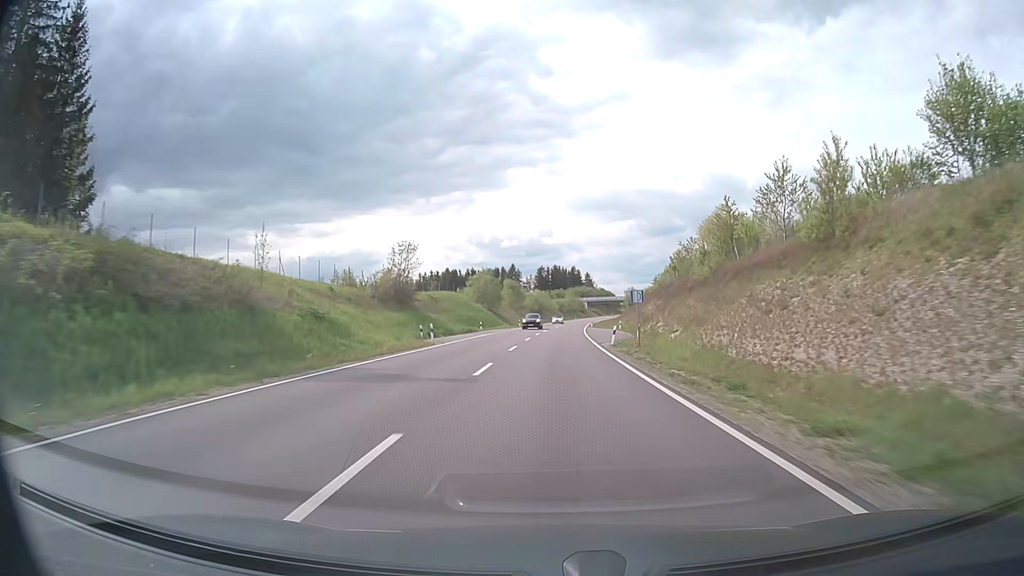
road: primary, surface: asphalt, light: Day
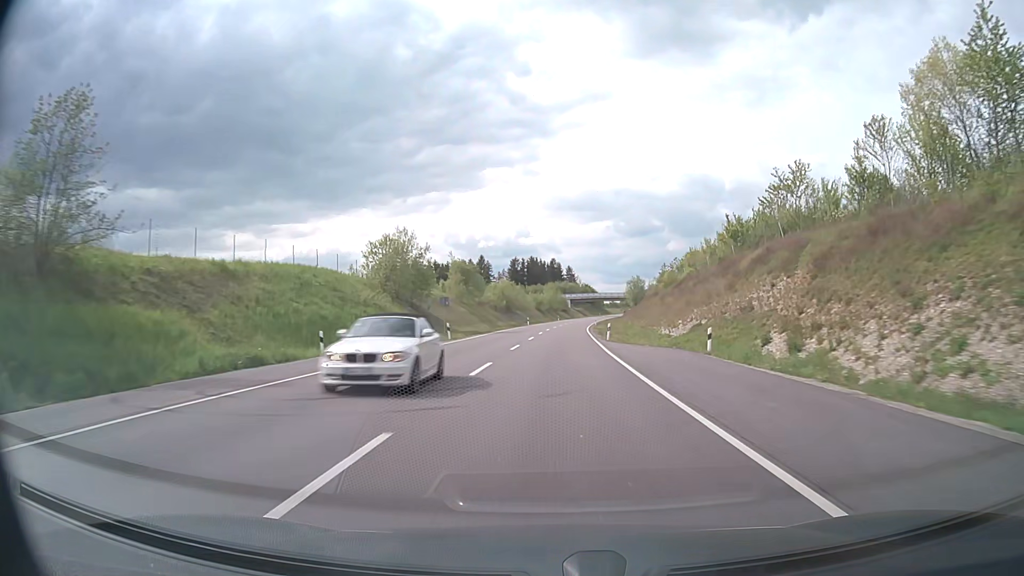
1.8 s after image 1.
(+0.7, +48.4) m; +2°
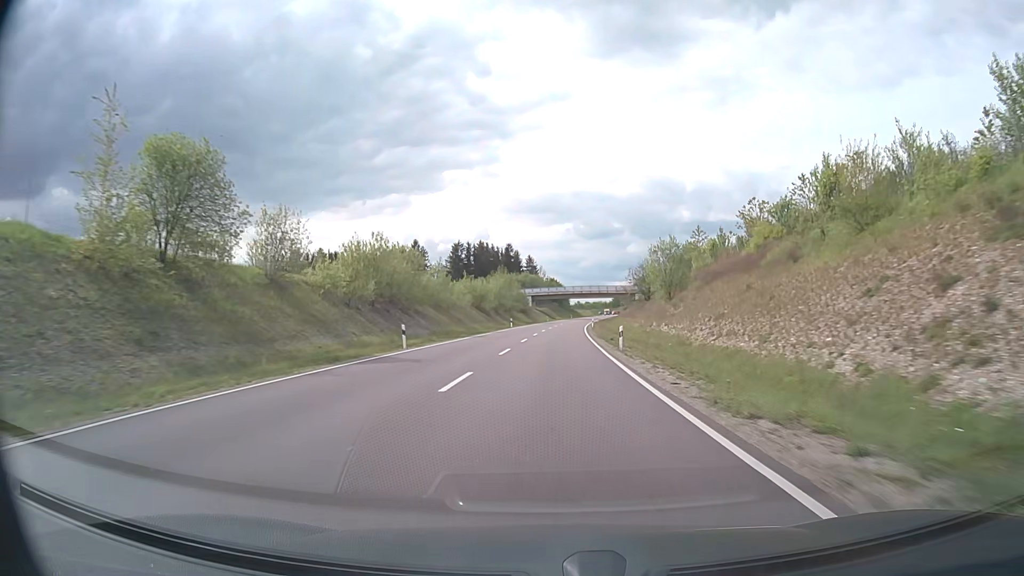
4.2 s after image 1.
(+1.8, +63.9) m; +3°
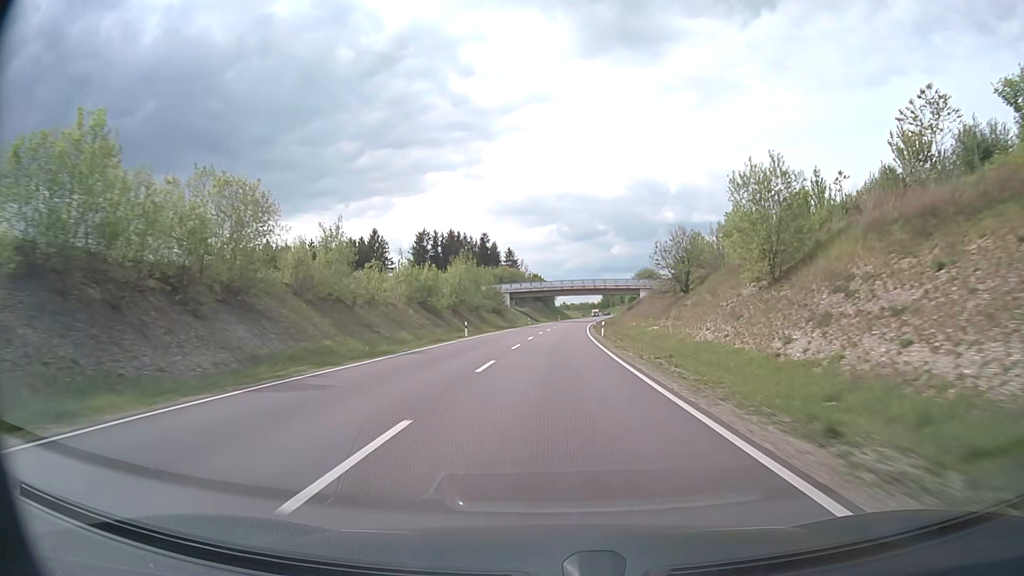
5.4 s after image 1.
(+0.4, +31.7) m; +1°
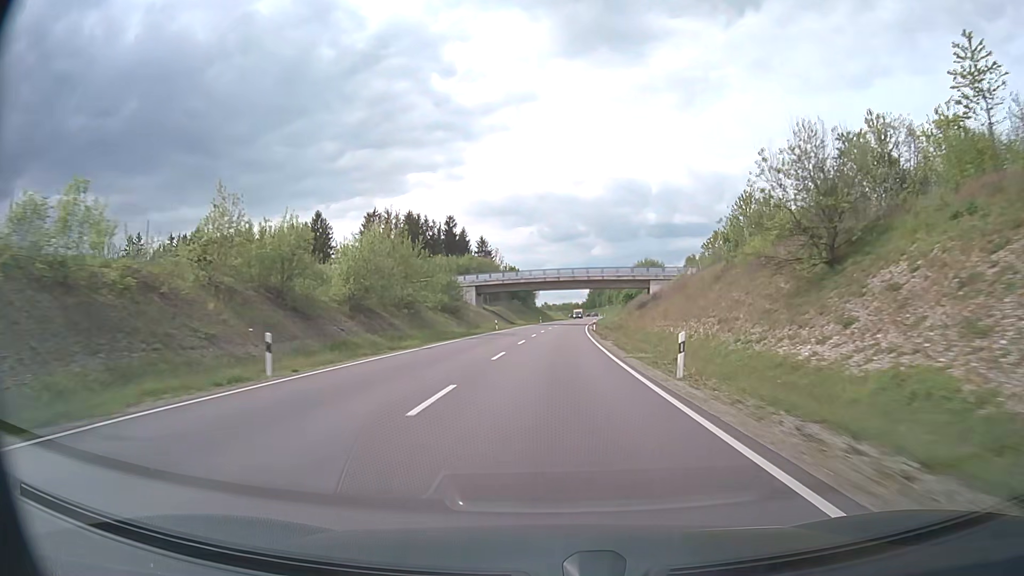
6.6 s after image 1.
(+0.5, +31.6) m; +2°
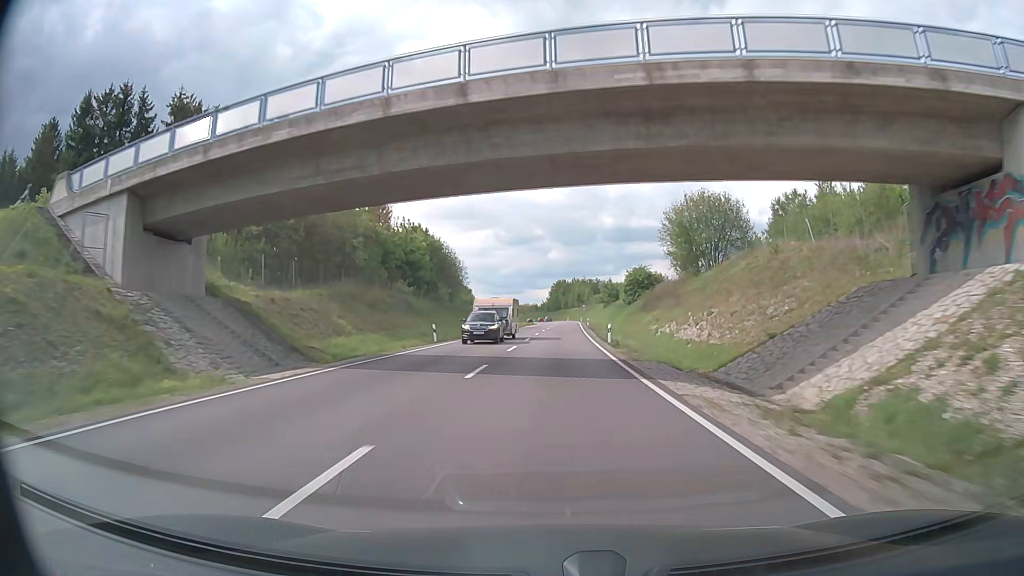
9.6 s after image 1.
(+2.5, +78.8) m; +4°
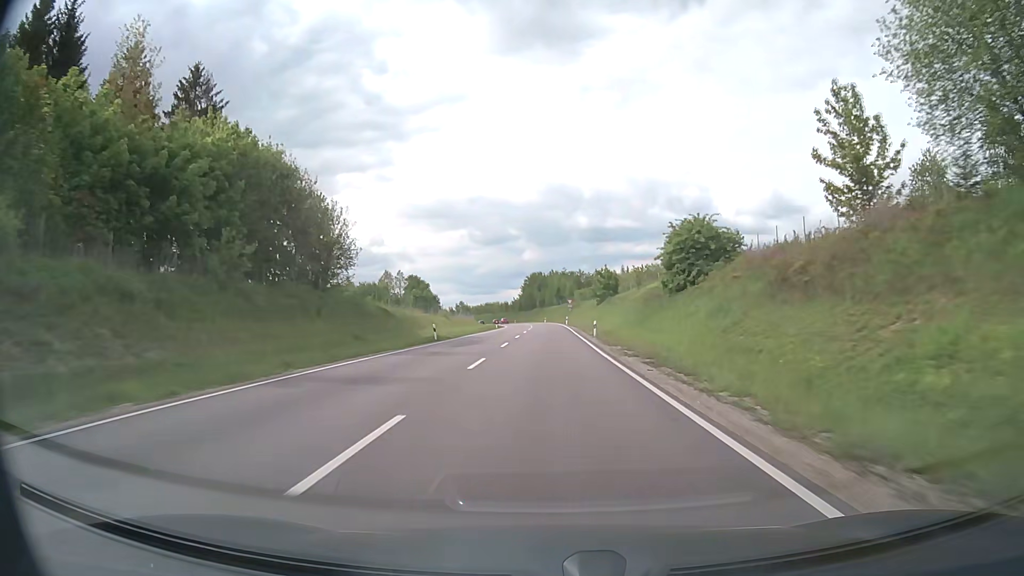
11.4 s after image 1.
(+0.8, +46.1) m; +2°
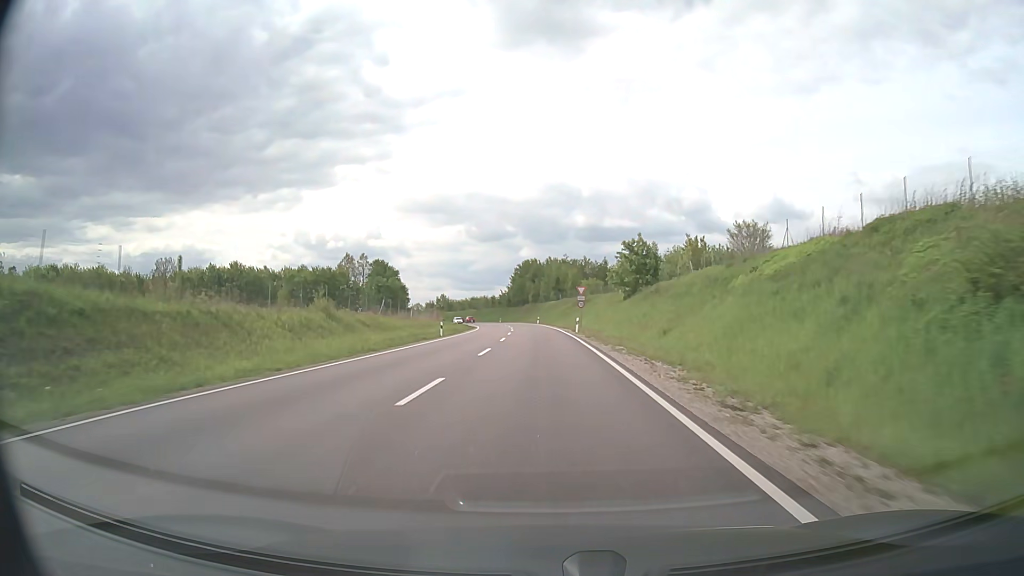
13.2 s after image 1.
(+0.2, +43.3) m; 0°
(0, +10) (0, +20) (0, +30) (0, +40) (-1, +50) (-1, +60) (-2, +70) (-2, +80) (-3, +90) (-4, +100) m
